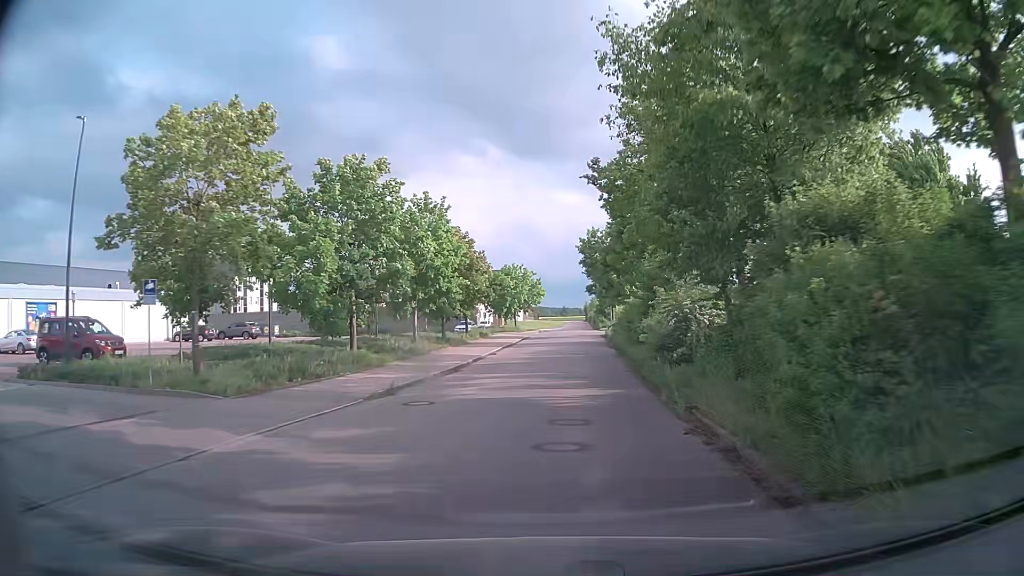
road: residential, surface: asphalt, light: Day
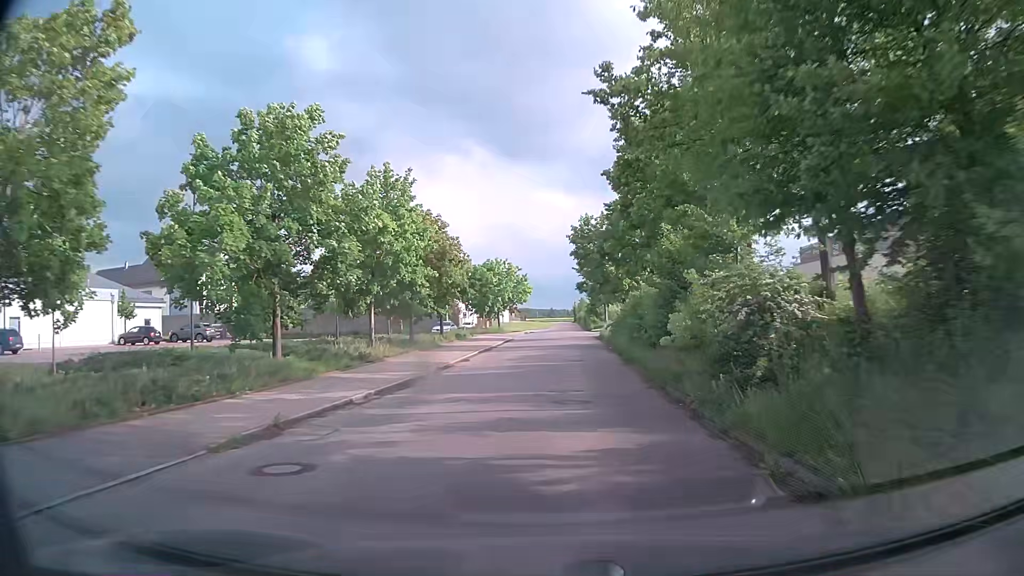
(+0.1, +6.9) m; +1°
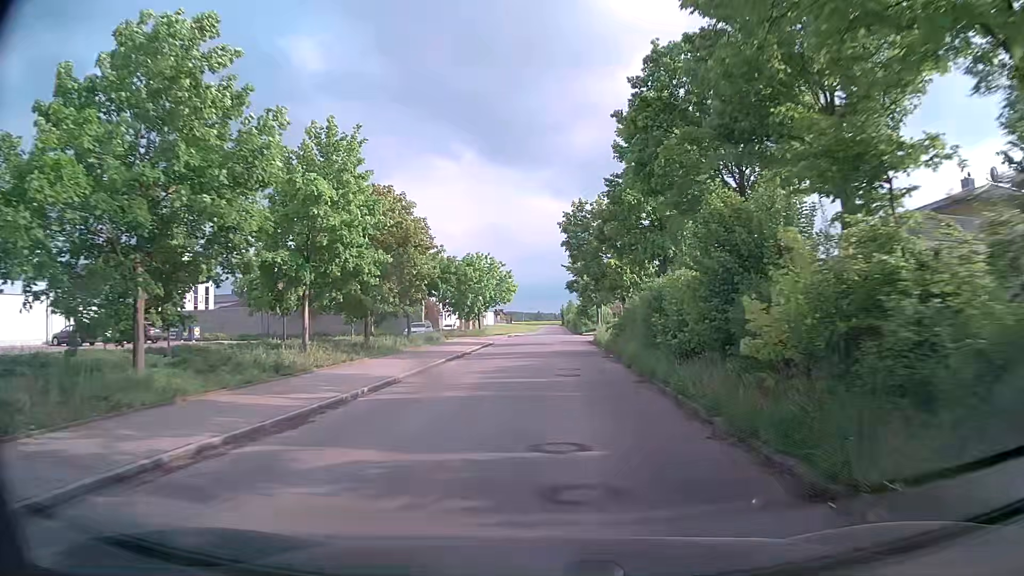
(+0.1, +7.1) m; +1°
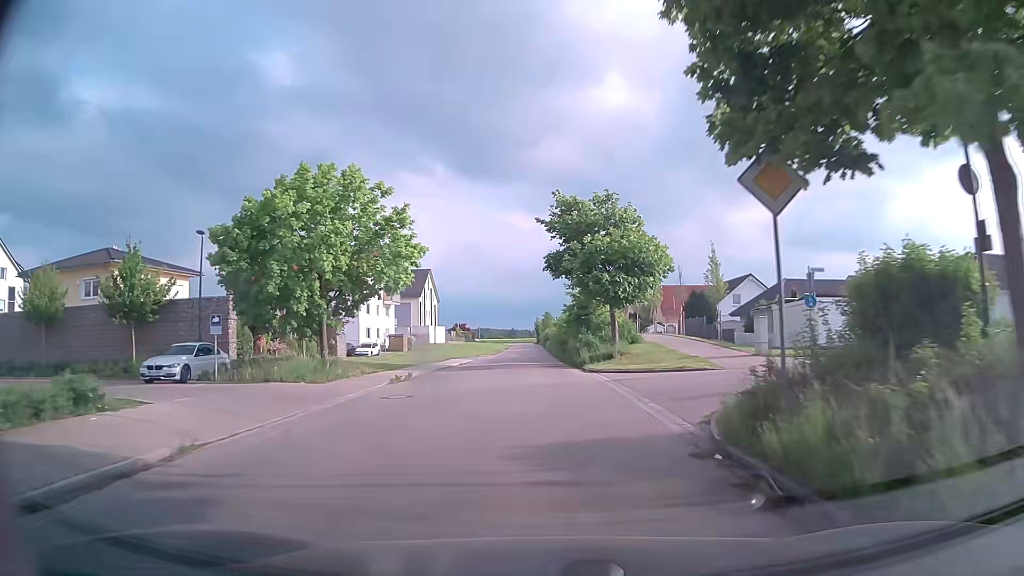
(+1.0, +36.7) m; +2°
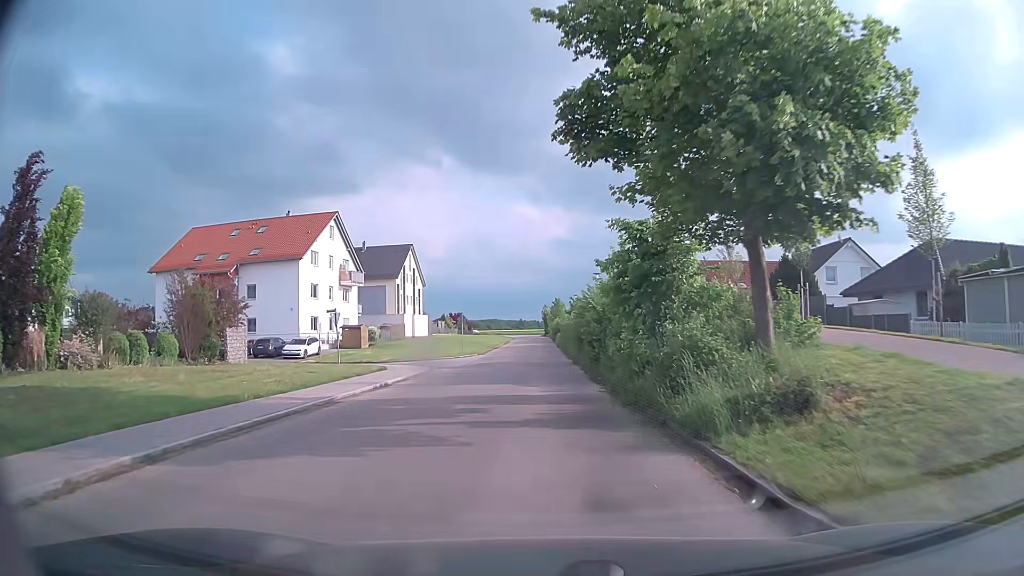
(-0.1, +22.0) m; 0°
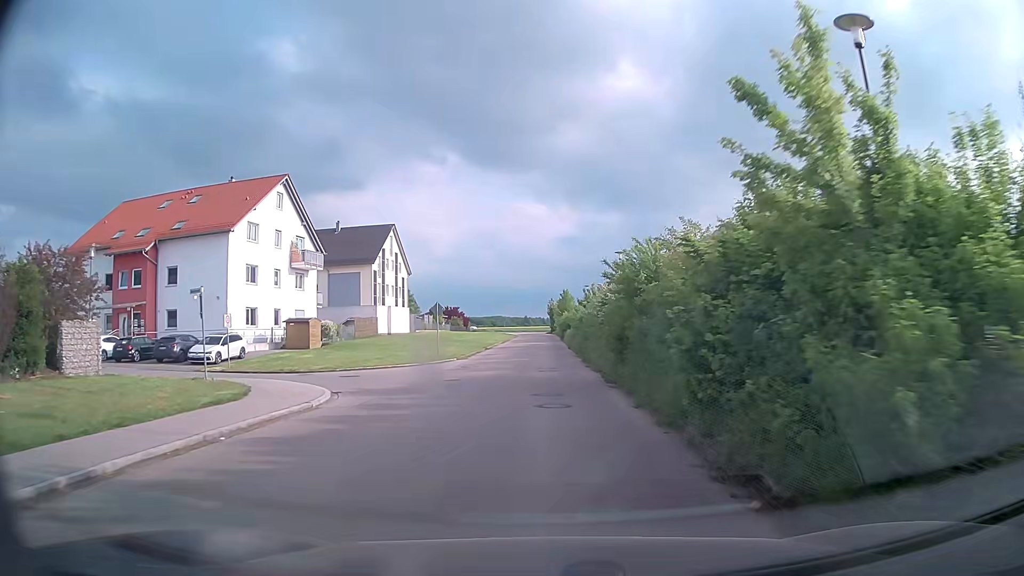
(-0.2, +14.7) m; -1°
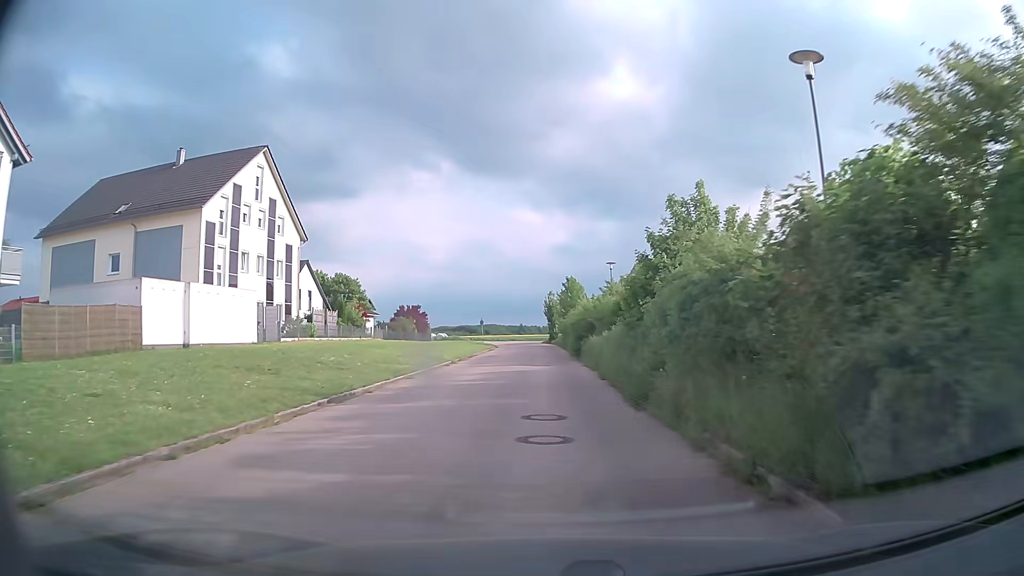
(+0.2, +36.6) m; +1°
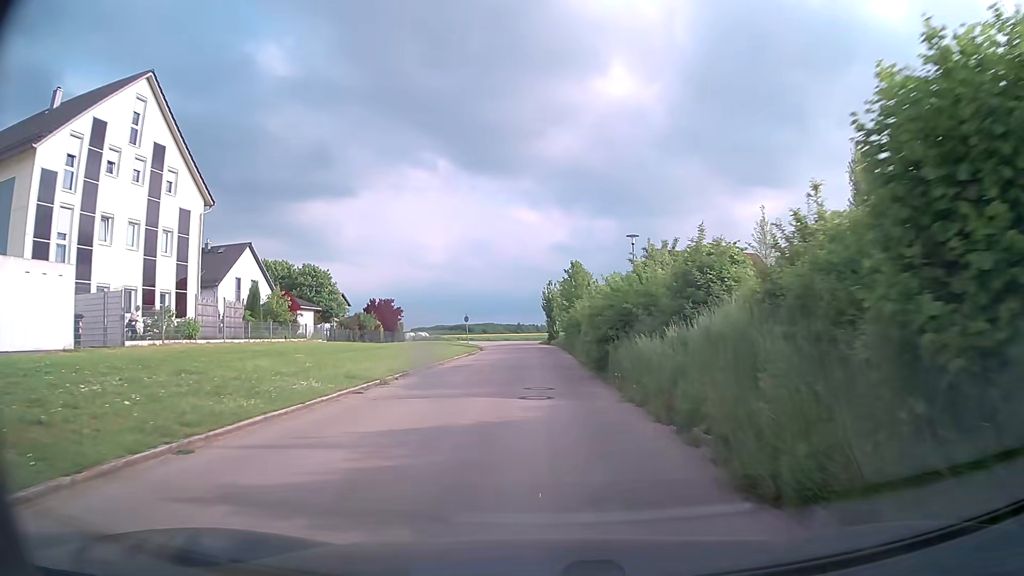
(0.0, +14.4) m; 0°
(0, +10) (0, +20) (0, +30) (0, +40) (-1, +50) (-2, +60) (-2, +70) (-1, +80) (+3, +89) (+10, +96) m
